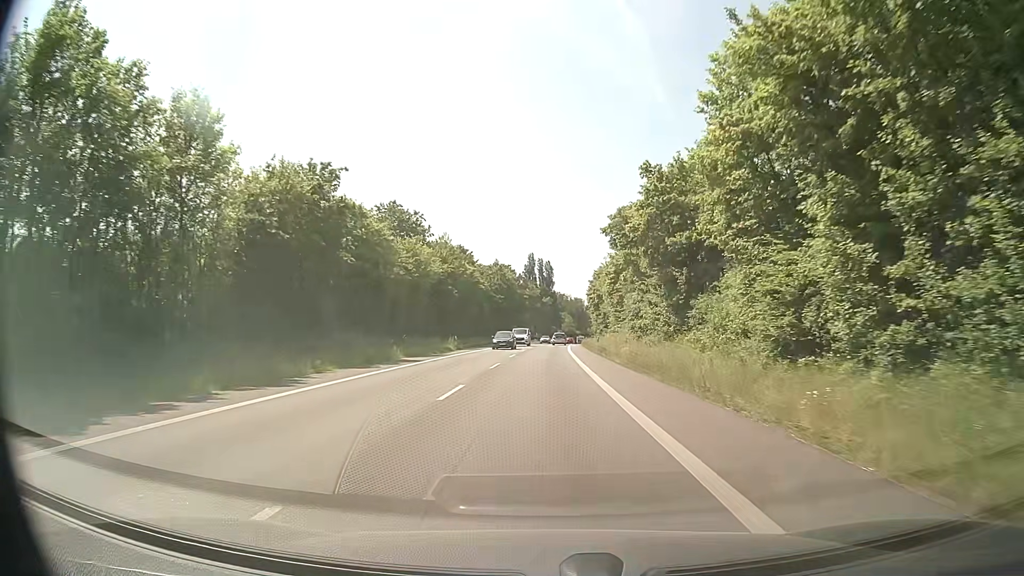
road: secondary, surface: asphalt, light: Day
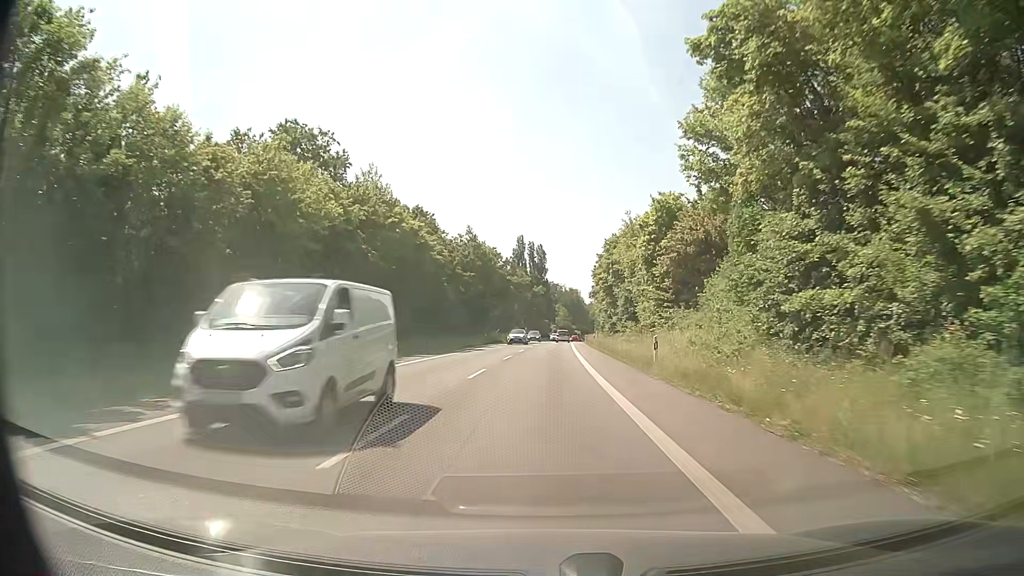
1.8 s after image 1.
(+0.2, +30.7) m; +1°
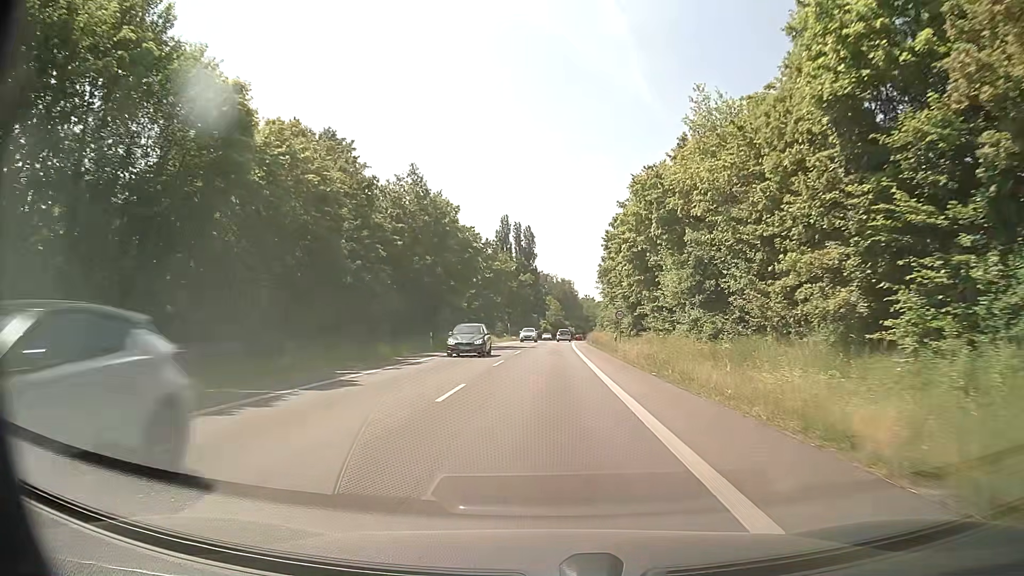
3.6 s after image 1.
(+0.1, +29.9) m; +1°
(0, +10) (0, +20) (0, +30) (+1, +40) (+1, +50) (+1, +60) (+2, +70) (+2, +80) (+3, +90) (+3, +100) m
